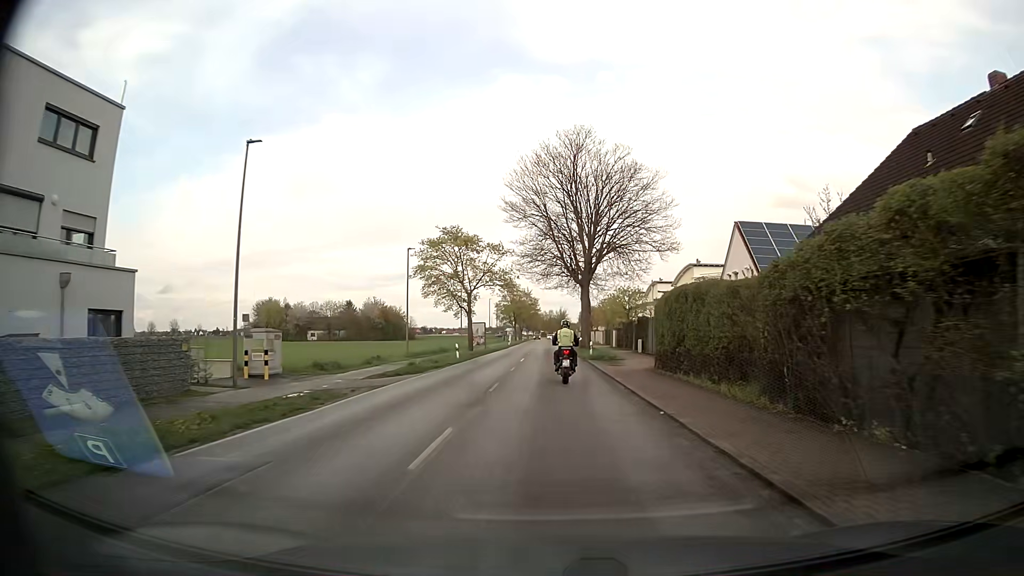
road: secondary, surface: asphalt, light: Day
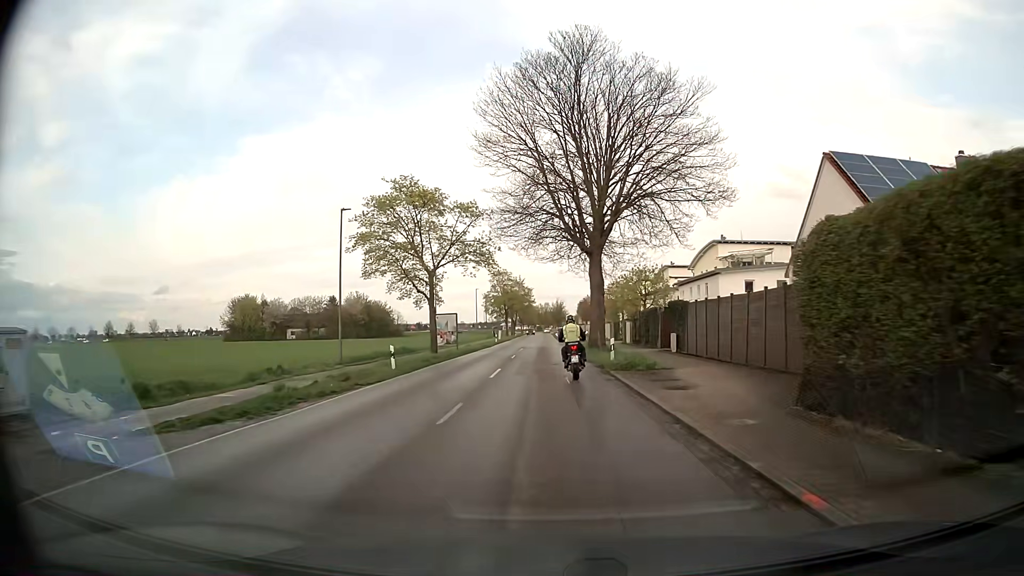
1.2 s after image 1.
(+0.1, +15.5) m; +1°
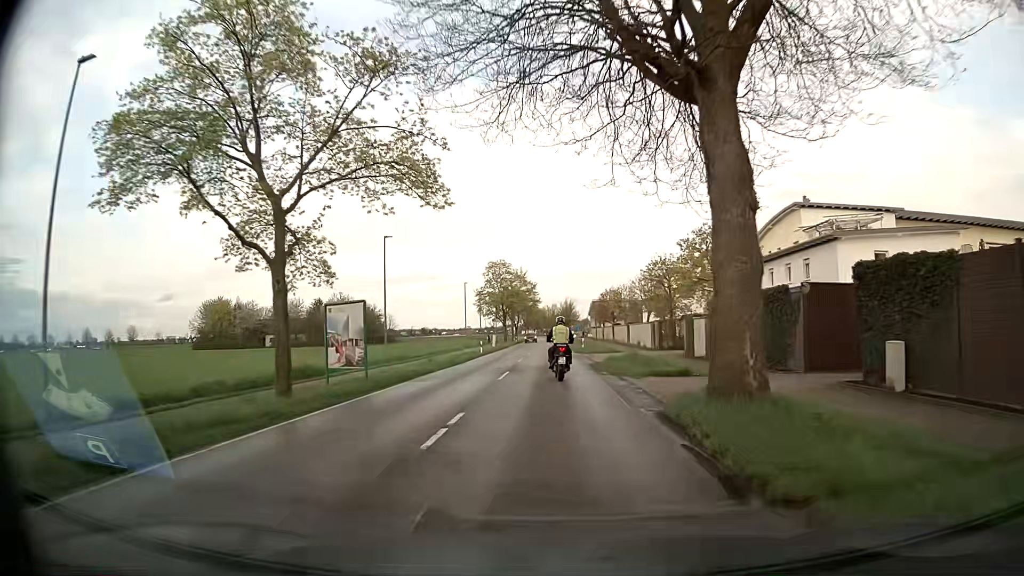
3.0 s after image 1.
(-0.3, +23.3) m; -1°
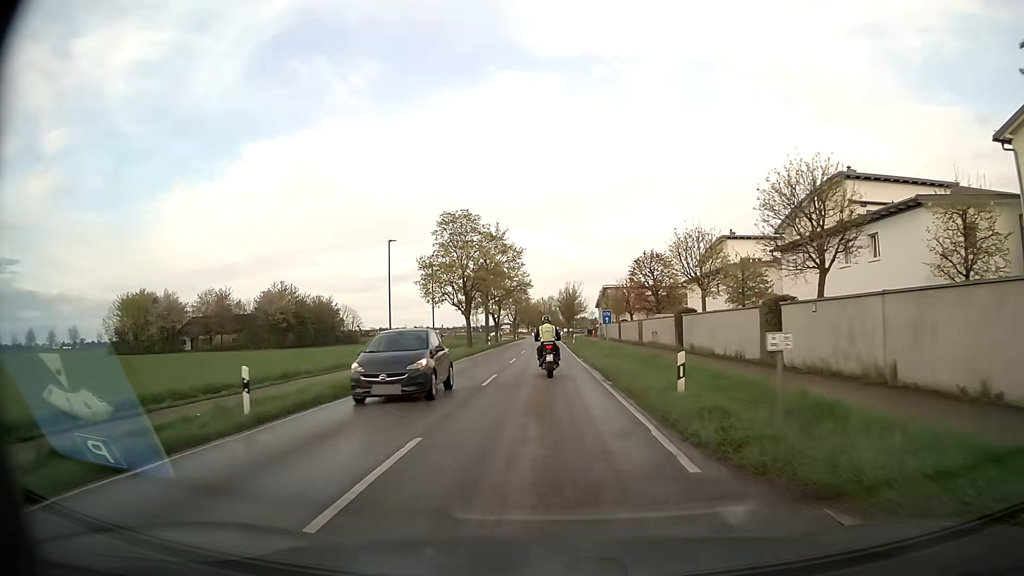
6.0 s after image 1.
(+0.5, +39.2) m; +1°
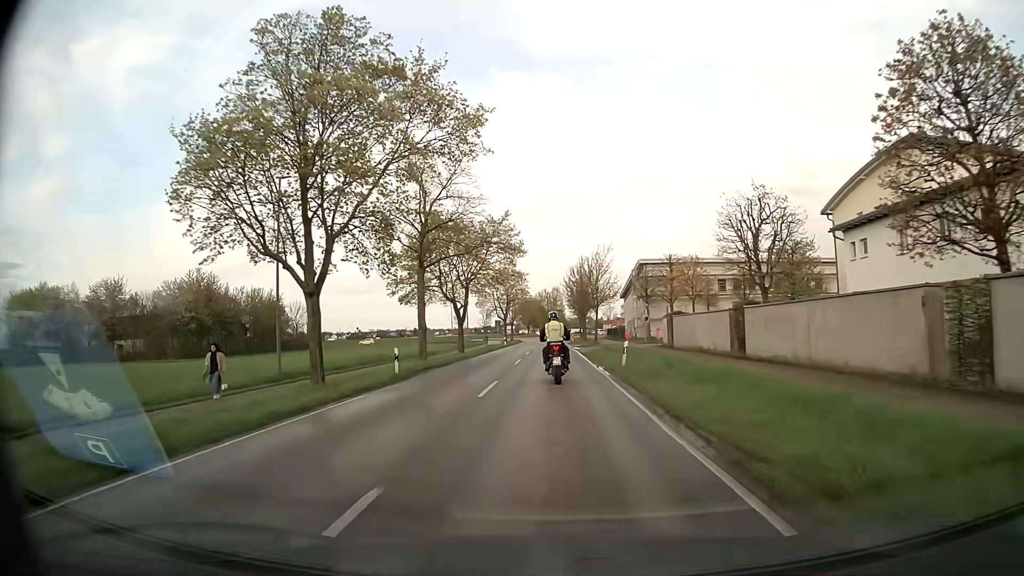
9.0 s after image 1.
(-0.2, +38.7) m; 0°
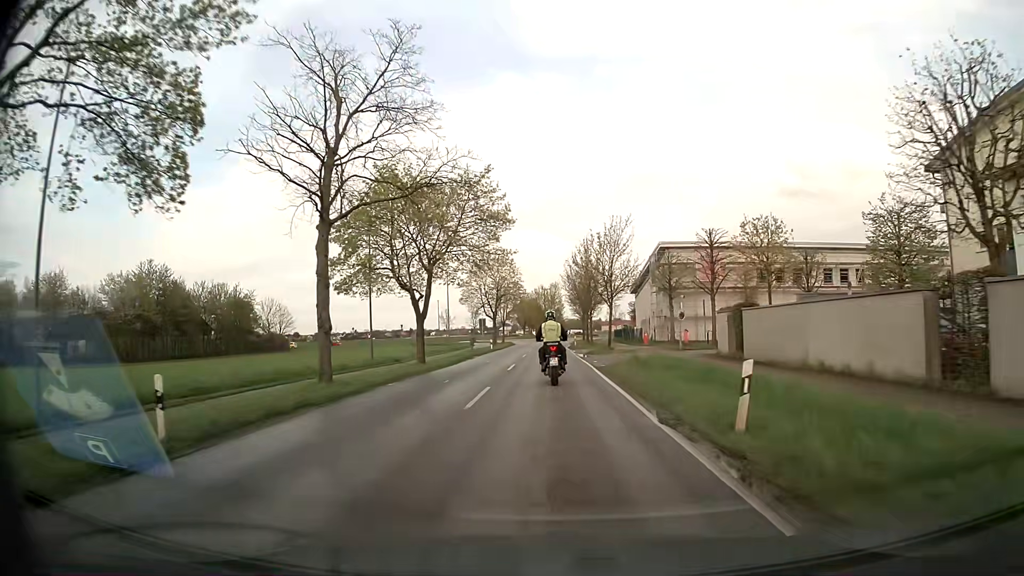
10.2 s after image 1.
(0.0, +14.4) m; 0°
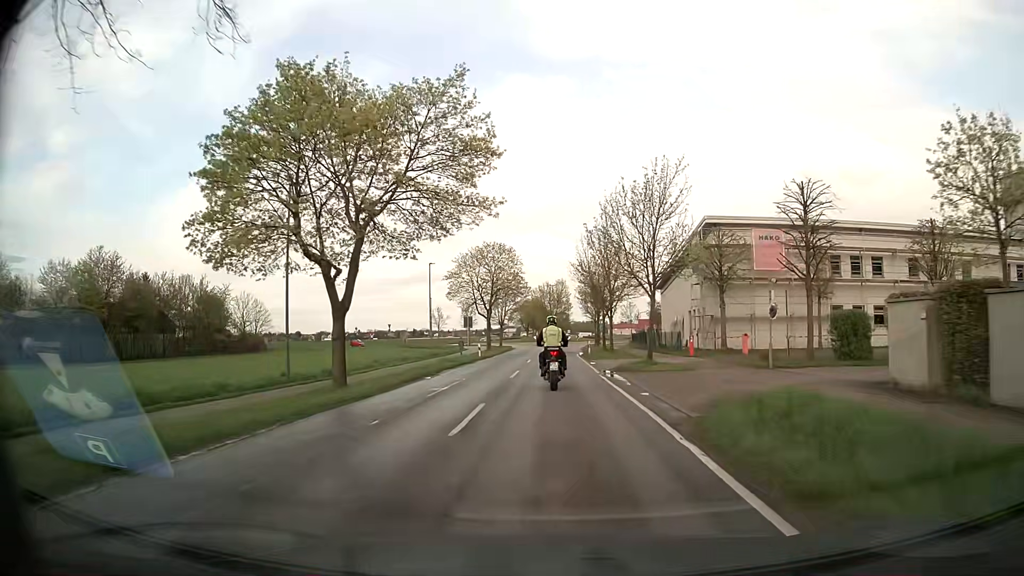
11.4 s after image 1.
(-0.1, +14.4) m; 0°
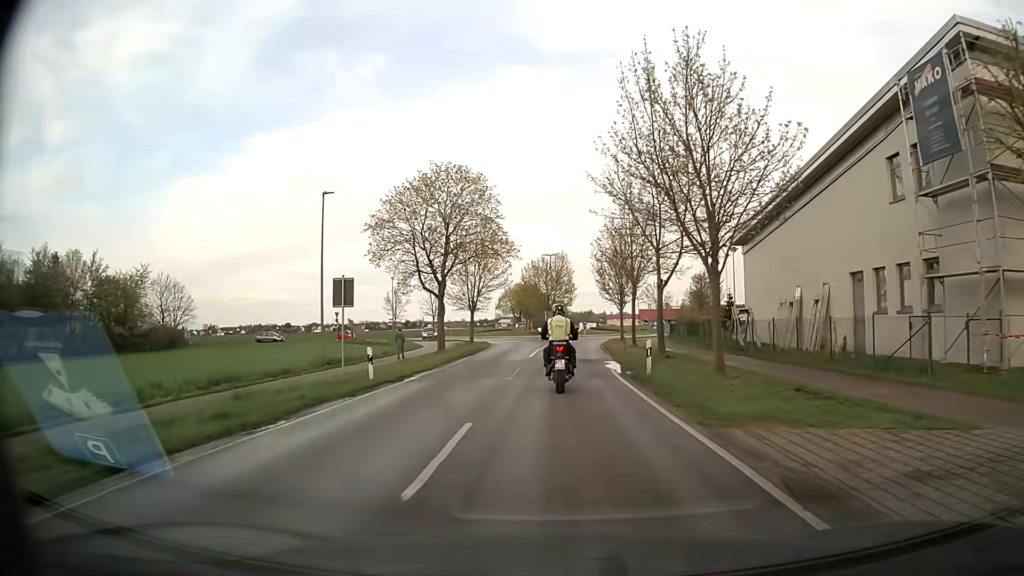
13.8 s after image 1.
(0.0, +27.9) m; +1°
(0, +10) (0, +20) (0, +30) (+1, +40) (+2, +50) (+3, +60) (+6, +69) (+11, +78) (+15, +87) (+14, +96) m
